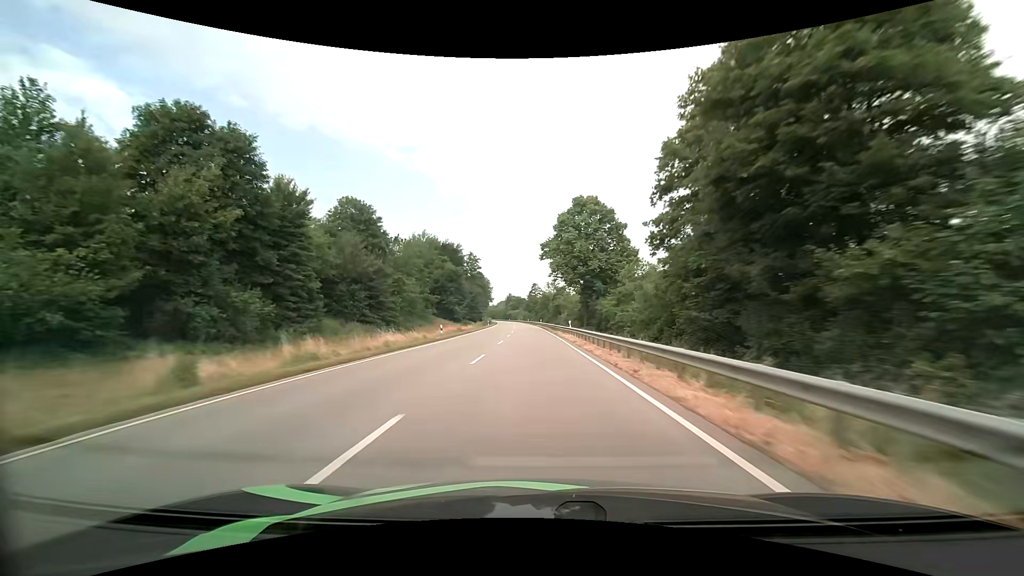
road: primary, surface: asphalt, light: Day
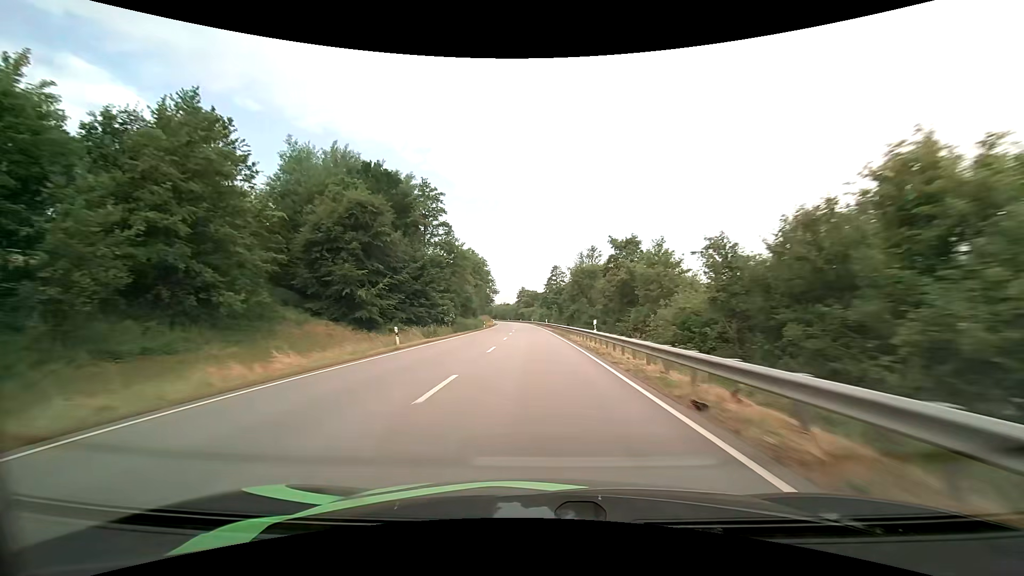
(-1.4, +67.7) m; -2°
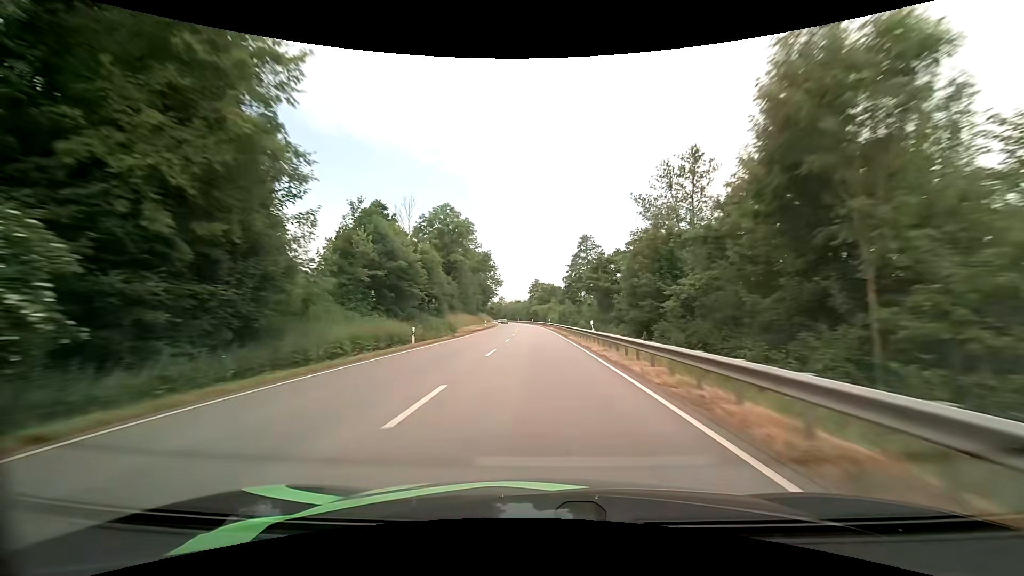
(-0.6, +50.0) m; -2°
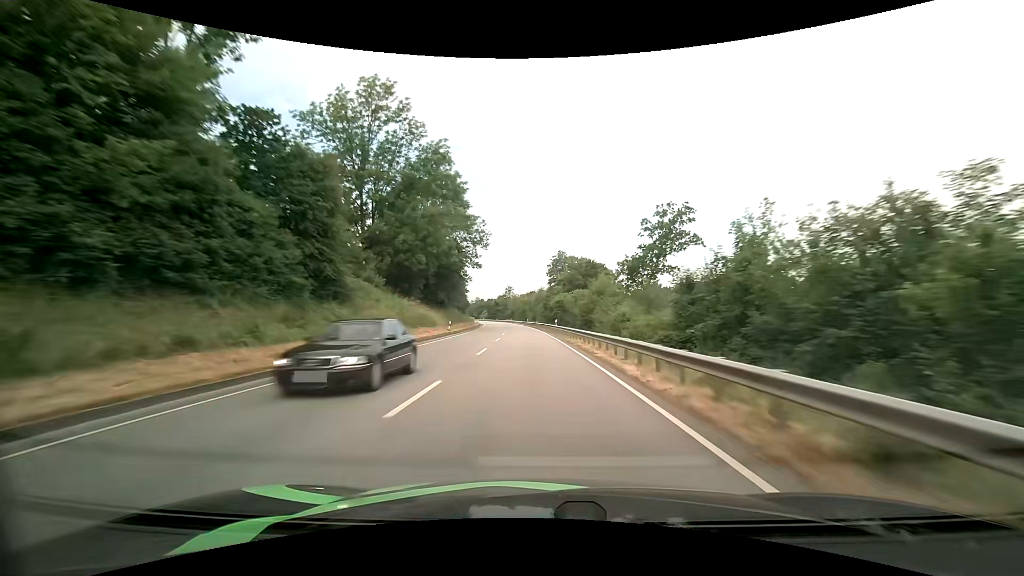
(-1.4, +84.0) m; -2°
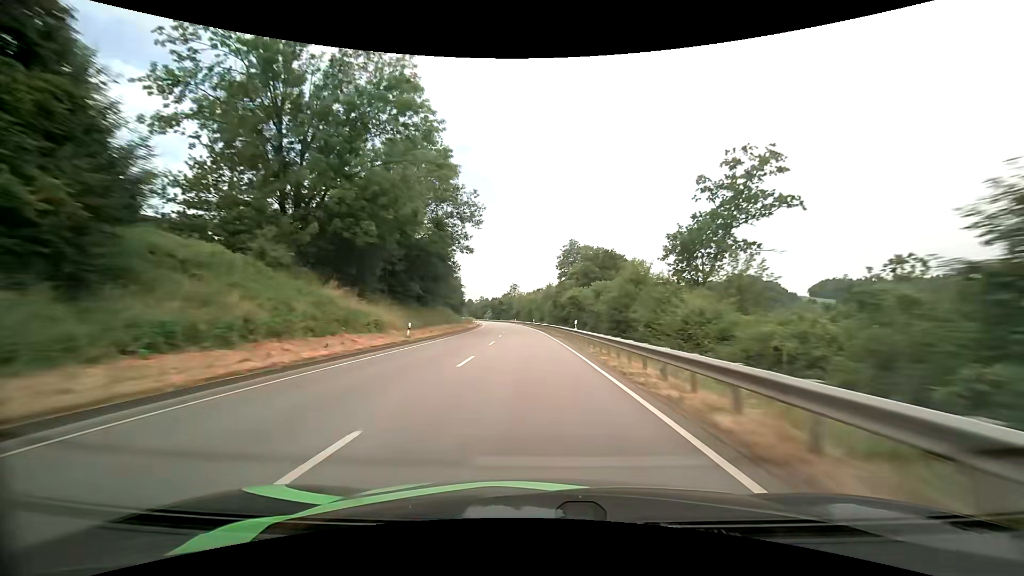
(-0.1, +17.0) m; -1°
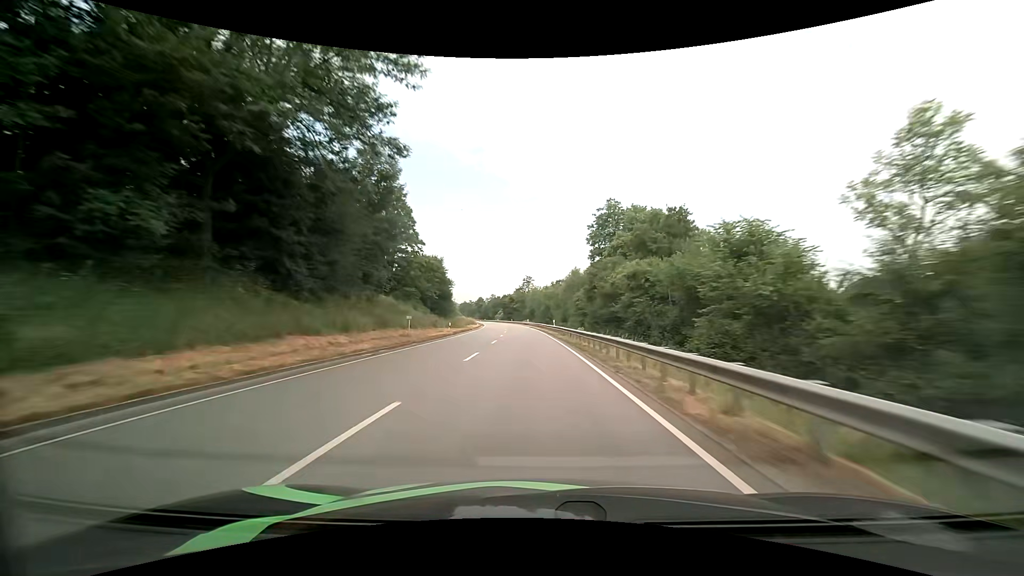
(-0.7, +34.3) m; -2°
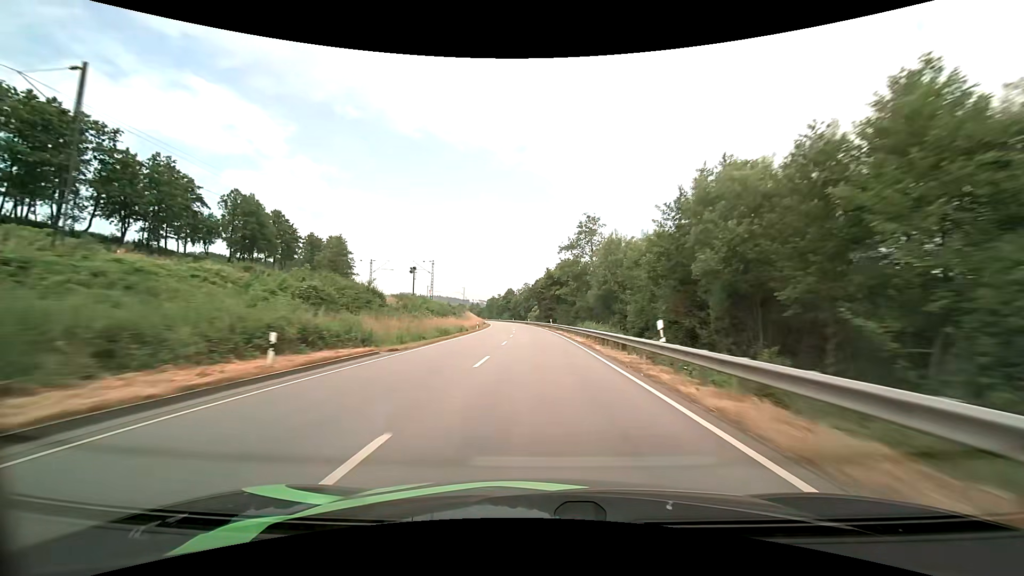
(-4.1, +87.1) m; -5°
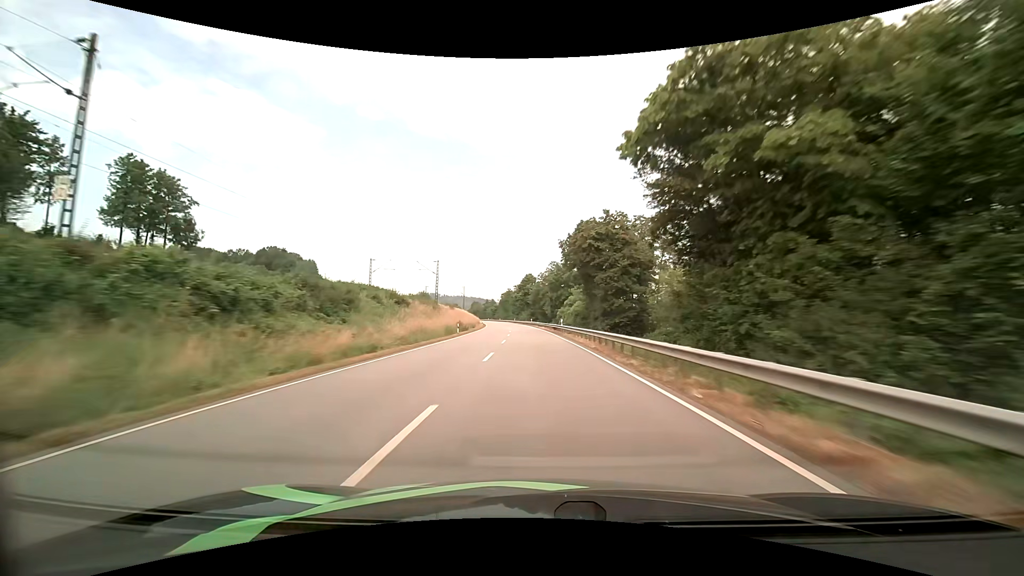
(-1.8, +70.7) m; -3°
(0, +10) (0, +20) (0, +30) (-1, +40) (-1, +50) (-2, +60) (-2, +70) (-3, +80) (-4, +90) (-5, +100) m
